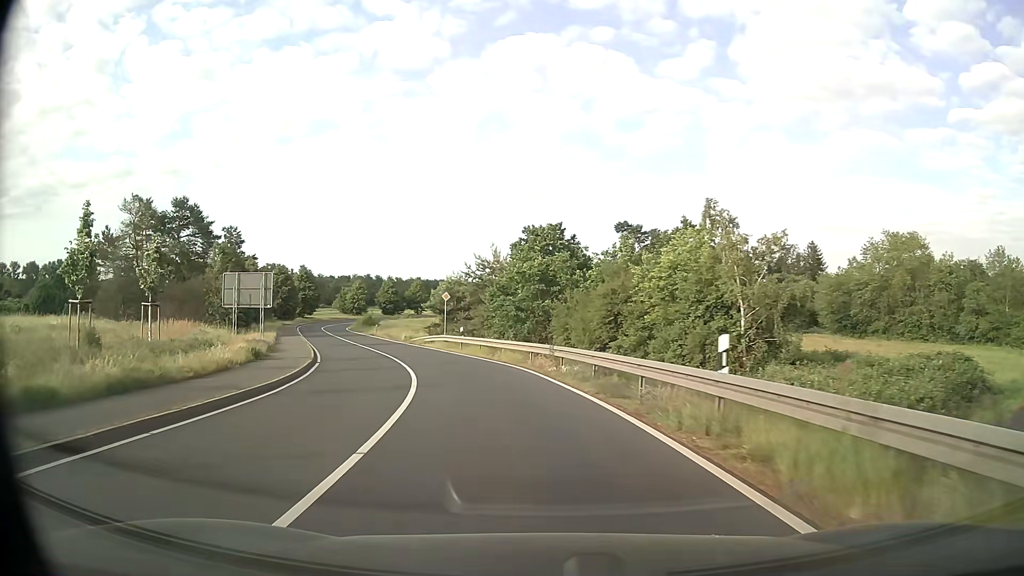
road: secondary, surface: asphalt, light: Day
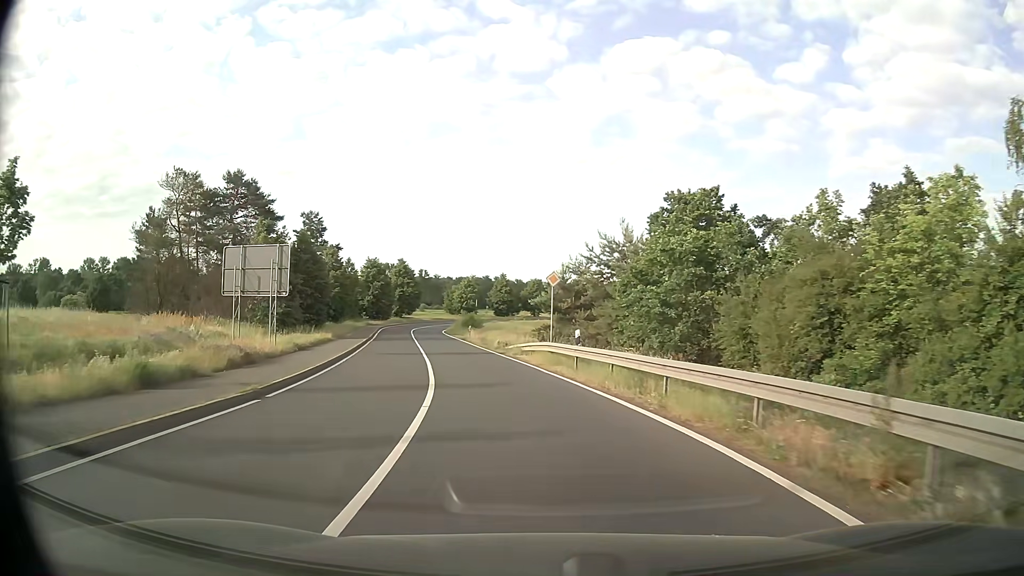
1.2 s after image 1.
(-1.5, +15.8) m; -11°
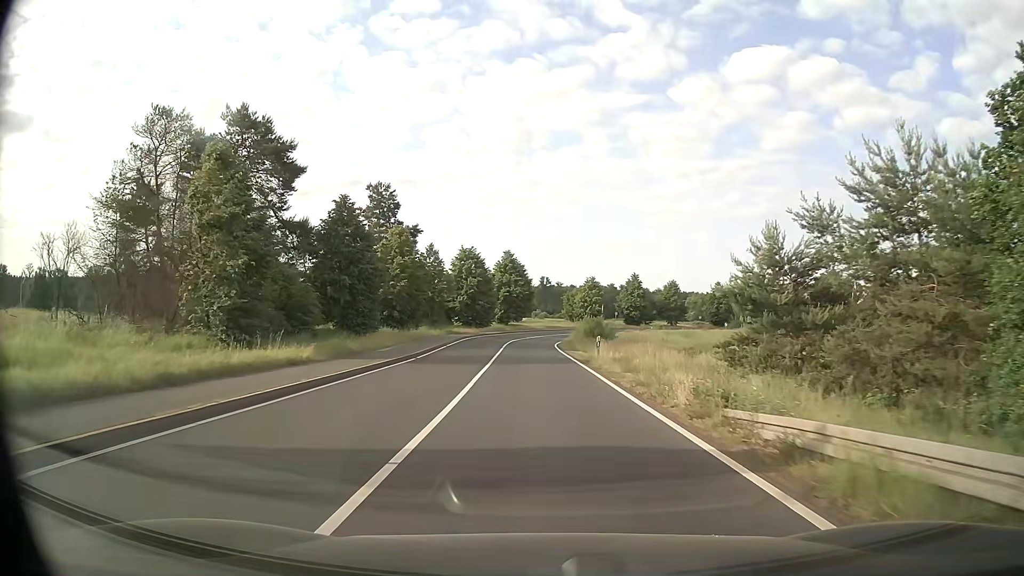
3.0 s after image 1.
(-2.6, +25.1) m; -10°
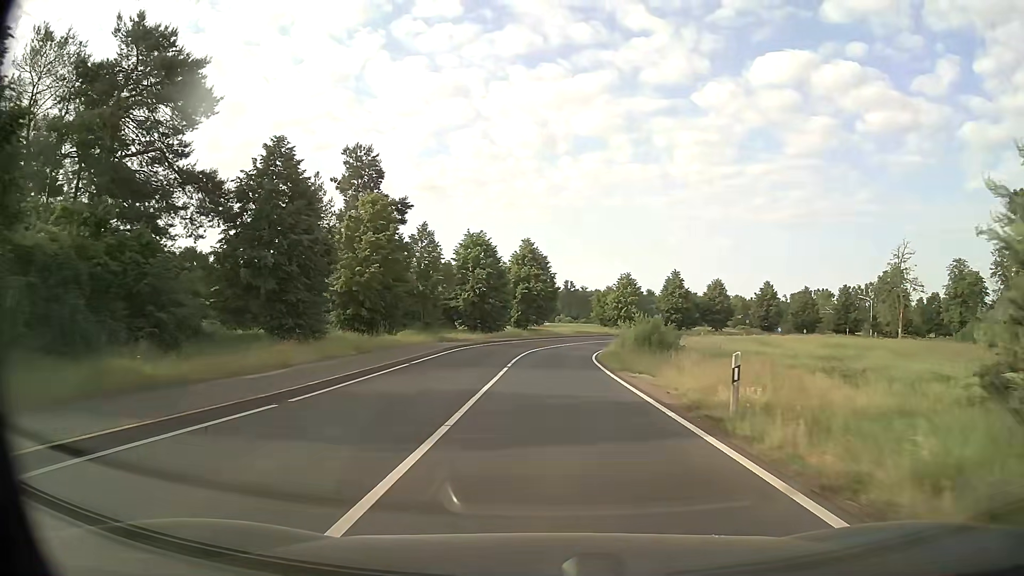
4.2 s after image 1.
(-0.4, +17.4) m; -2°
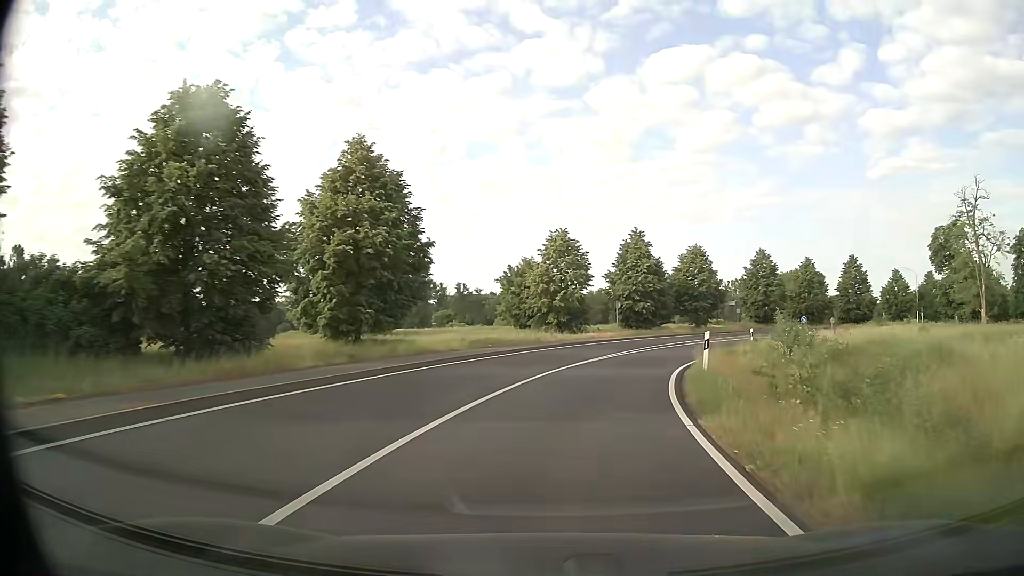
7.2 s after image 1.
(+1.8, +43.4) m; +9°
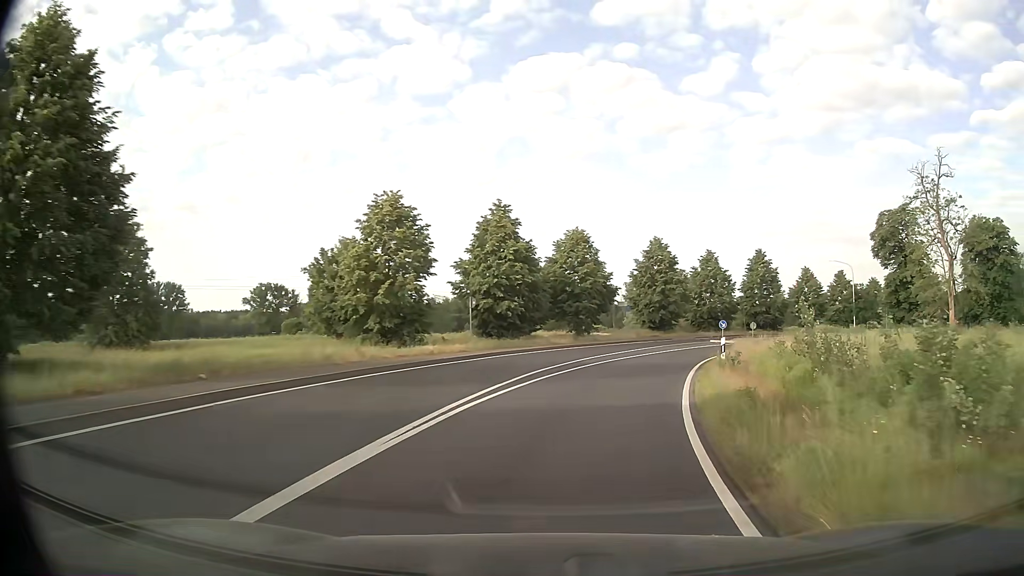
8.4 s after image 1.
(+1.7, +17.1) m; +12°
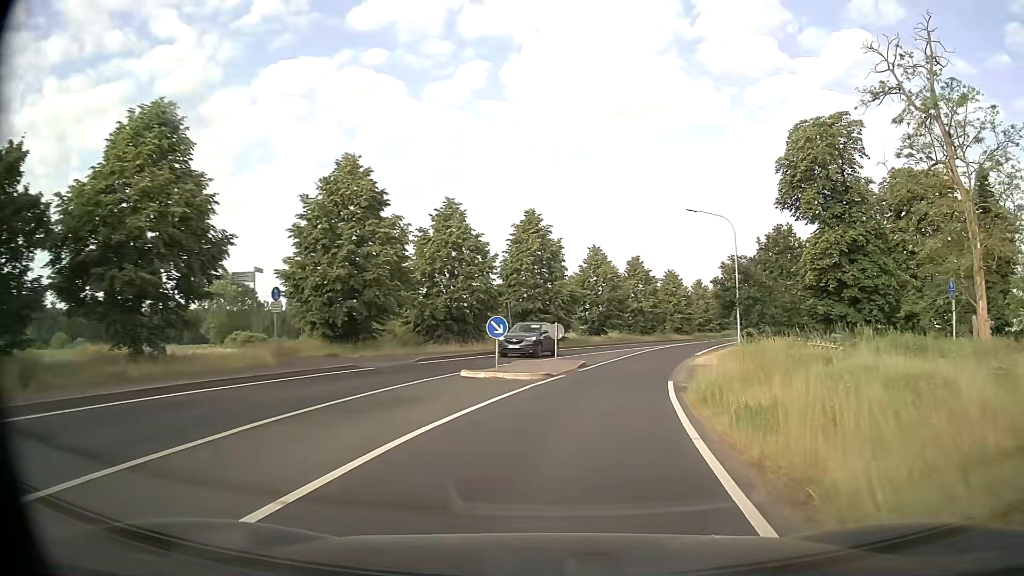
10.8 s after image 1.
(+6.8, +32.9) m; +23°
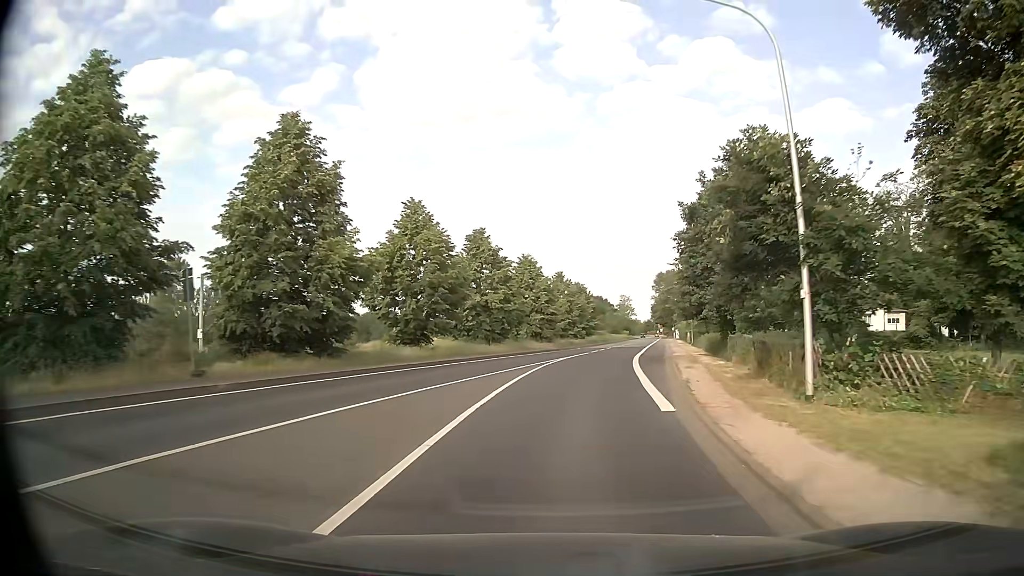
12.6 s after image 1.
(+3.1, +25.0) m; +13°
(0, +10) (+1, +20) (+2, +30) (+4, +40) (+5, +50) (+7, +60) (+9, +69) (+10, +79) (+12, +89) (+14, +99) m
